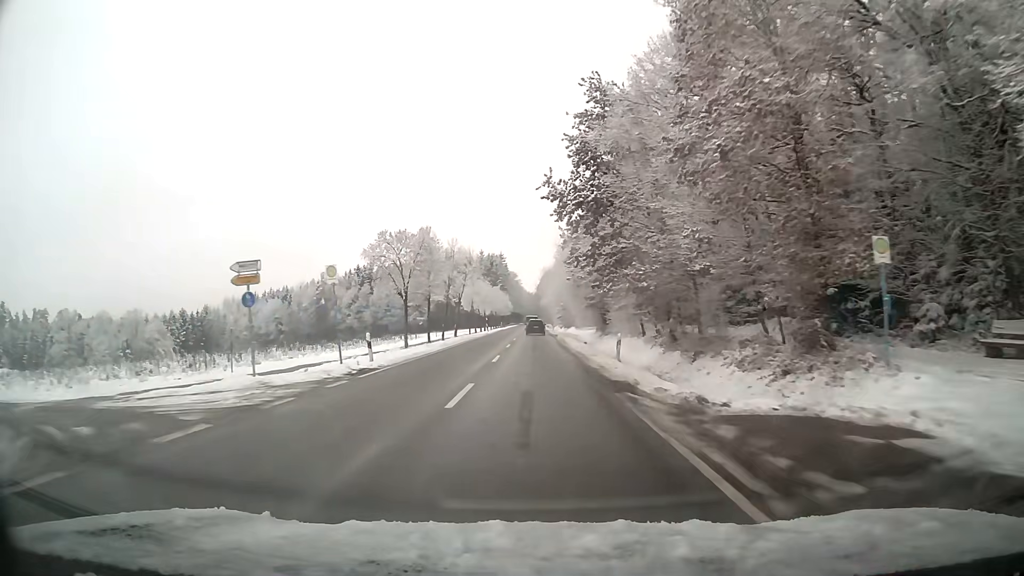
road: tertiary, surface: asphalt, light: Day
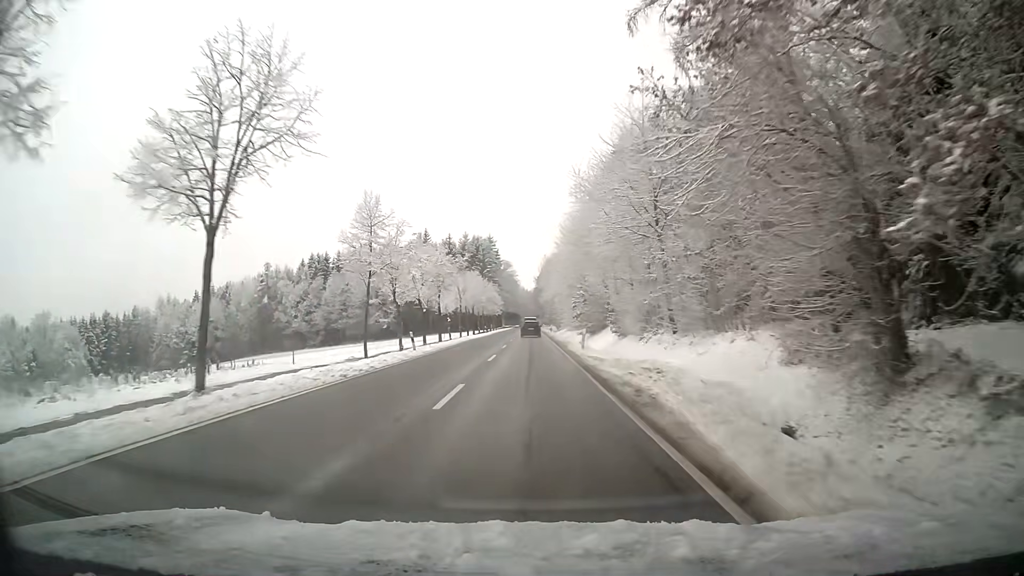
(0.0, +47.9) m; 0°
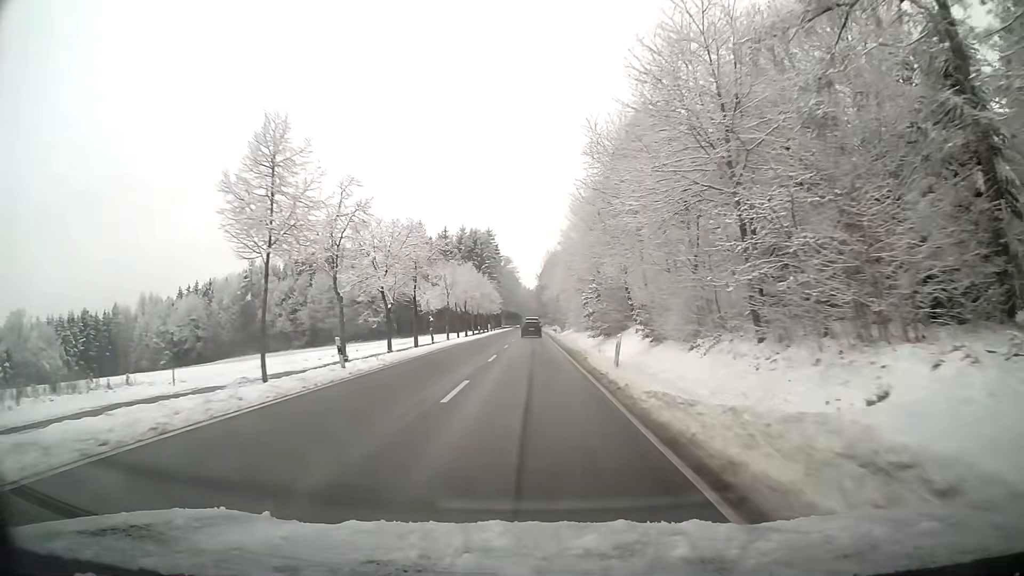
(0.0, +11.8) m; 0°
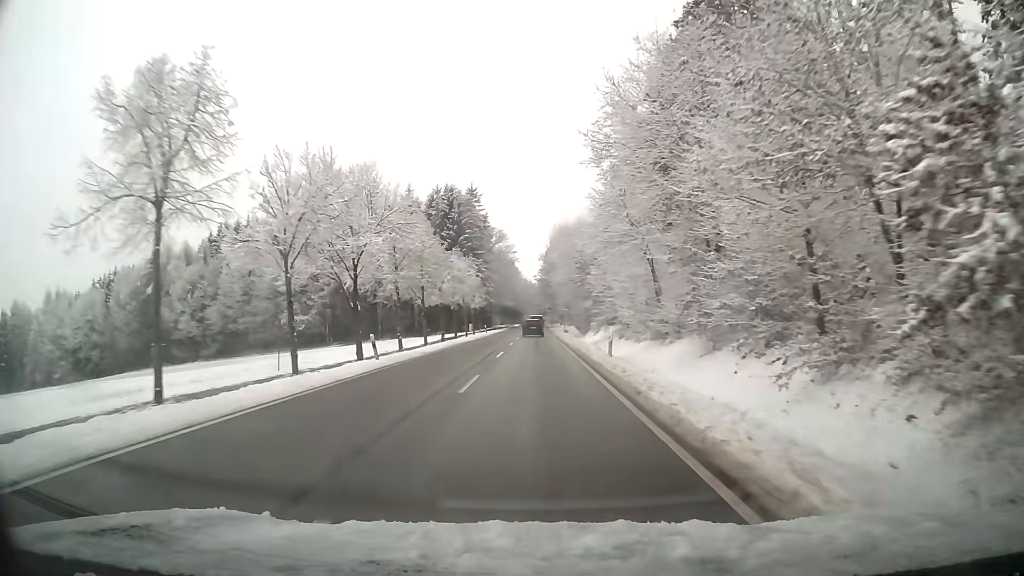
(-0.2, +46.7) m; 0°
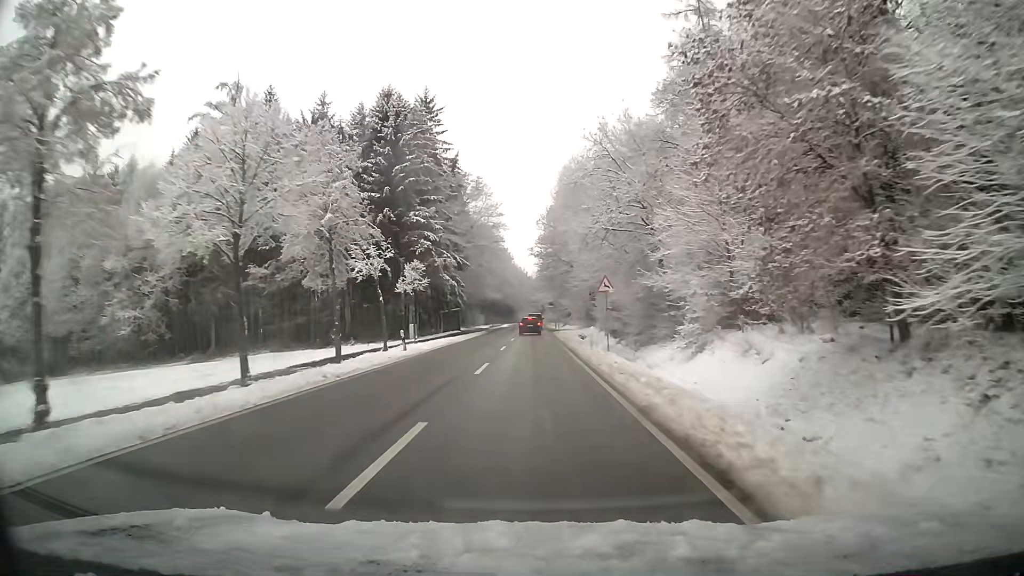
(+0.1, +43.9) m; 0°
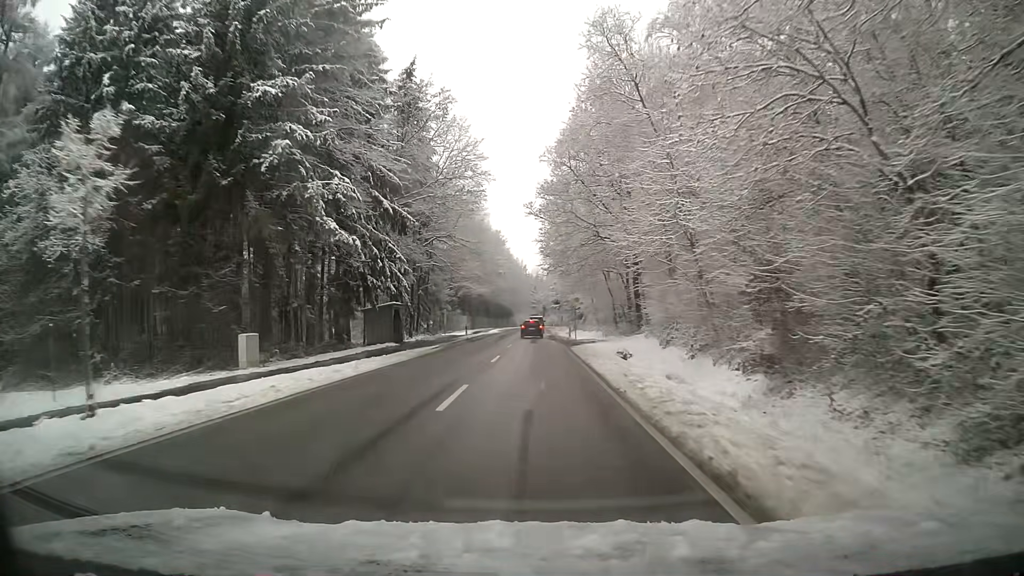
(0.0, +31.0) m; 0°
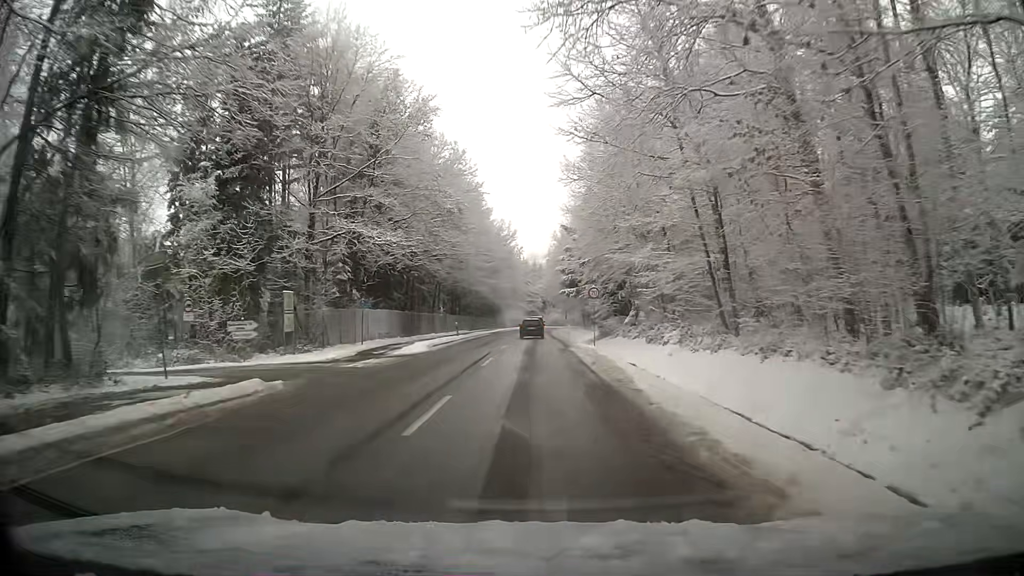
(+0.4, +50.7) m; +1°
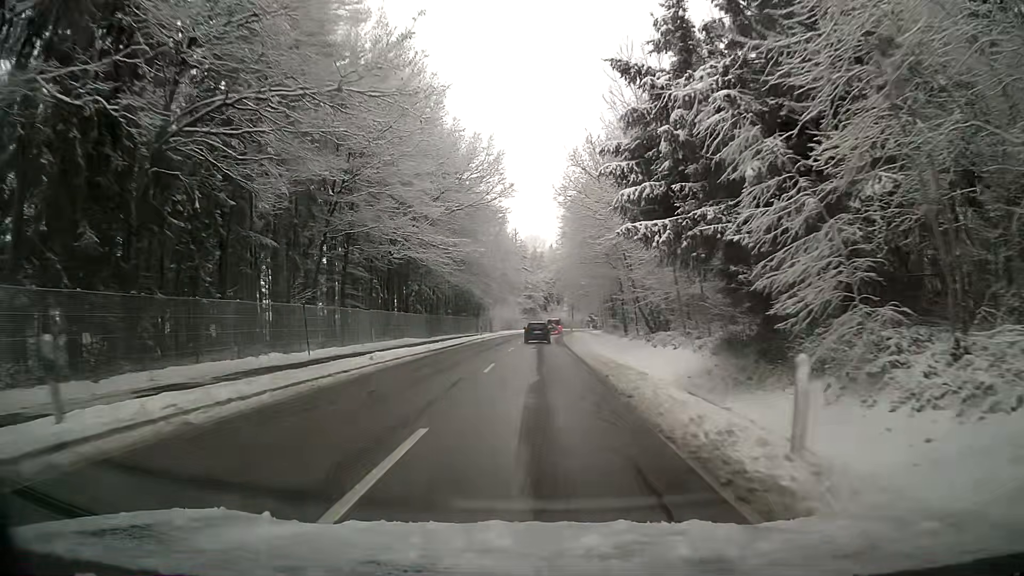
(-0.2, +39.9) m; 0°
